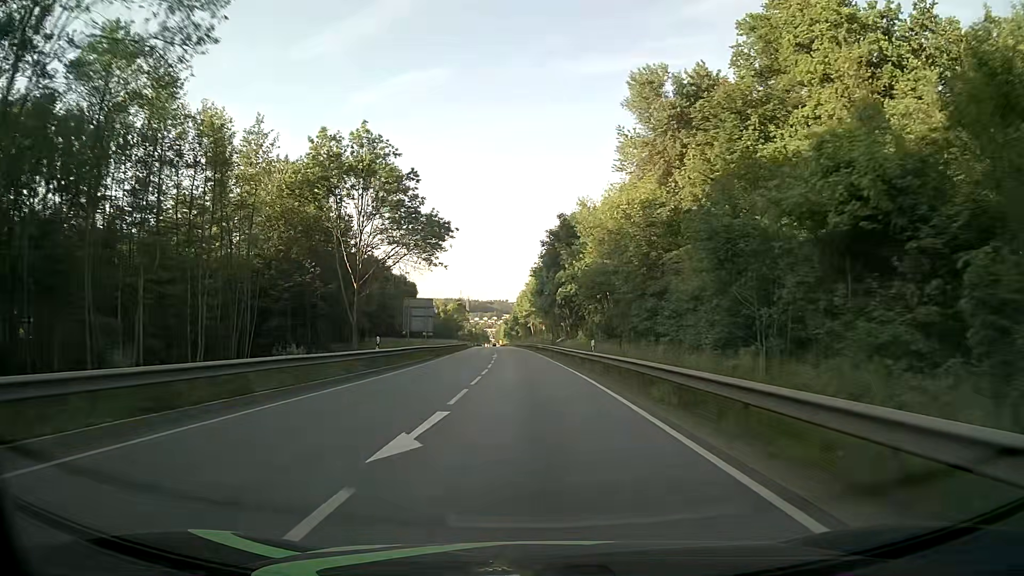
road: primary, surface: asphalt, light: Day
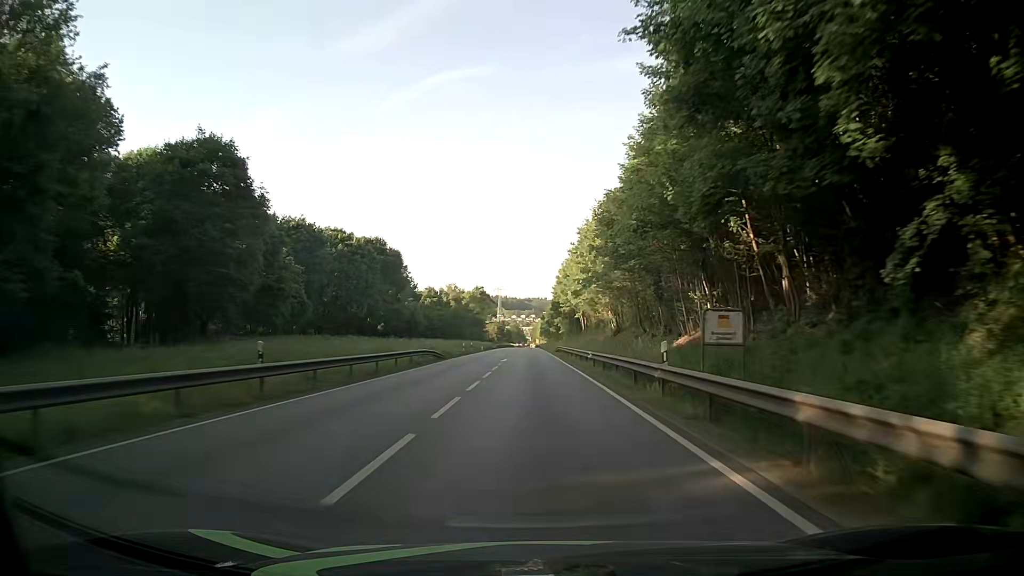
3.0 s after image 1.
(-2.0, +62.4) m; -3°
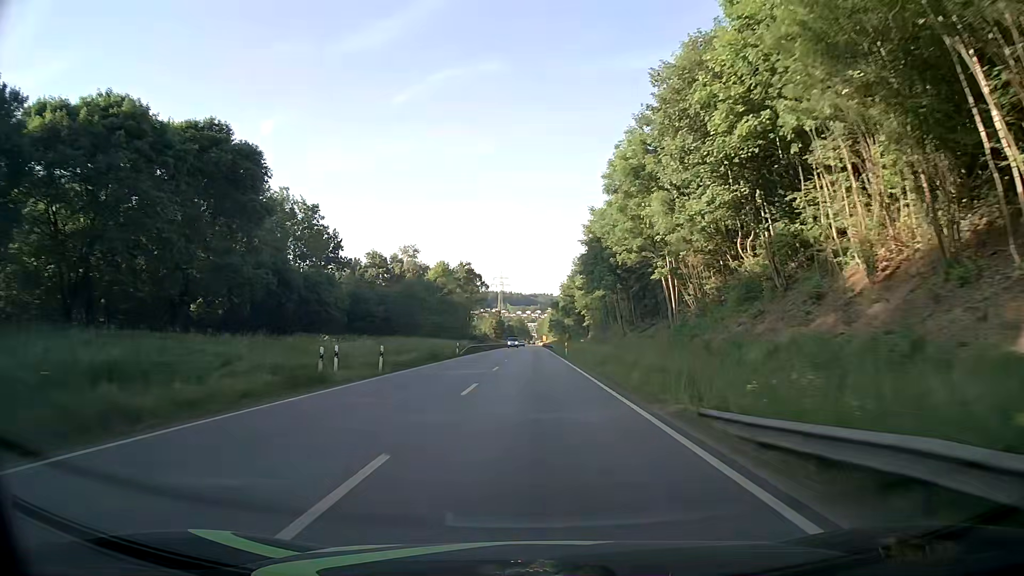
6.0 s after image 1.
(-0.5, +62.5) m; 0°
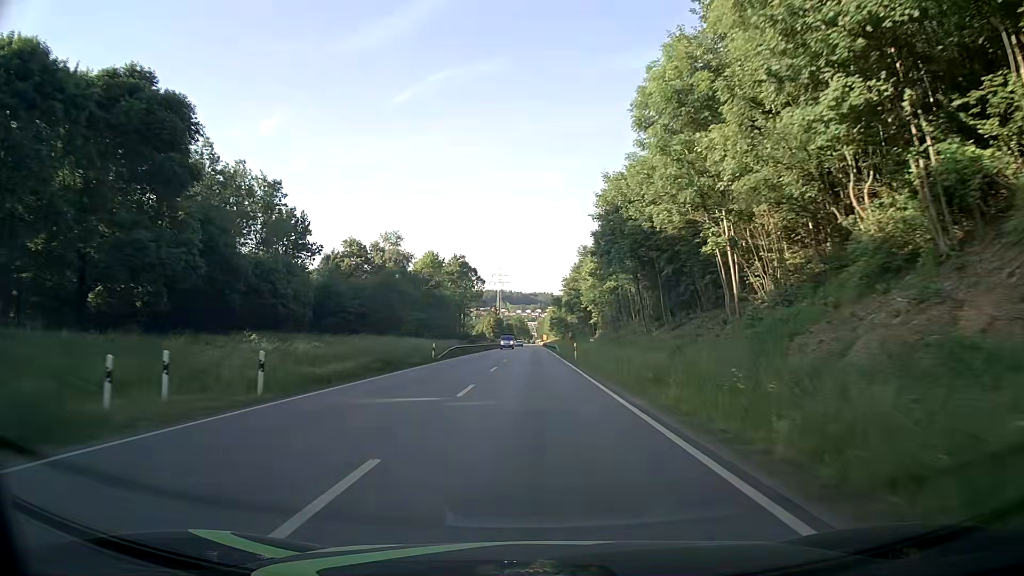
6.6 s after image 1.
(0.0, +12.5) m; 0°
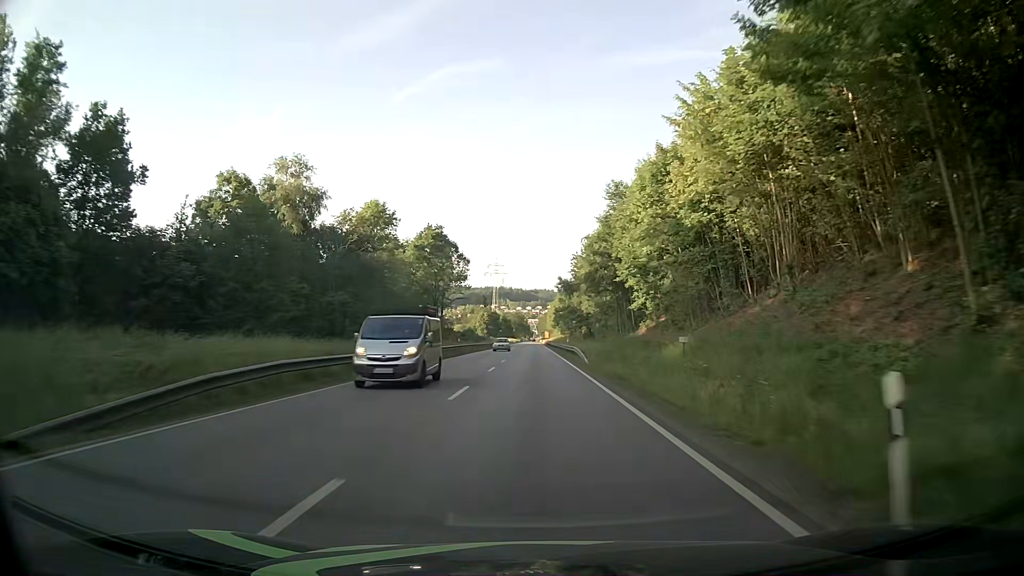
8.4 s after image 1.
(-0.2, +37.7) m; 0°
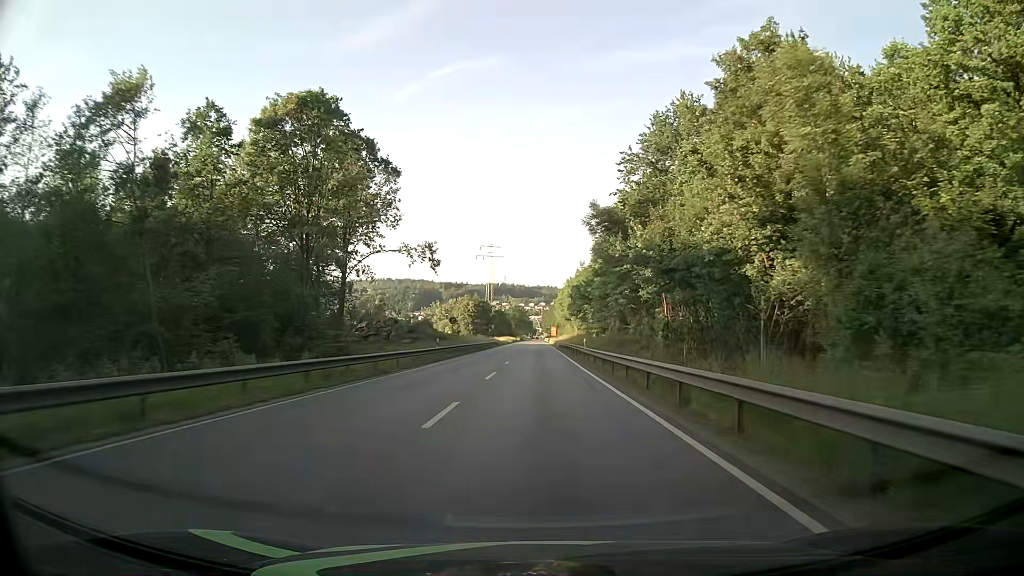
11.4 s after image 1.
(-0.3, +62.8) m; 0°
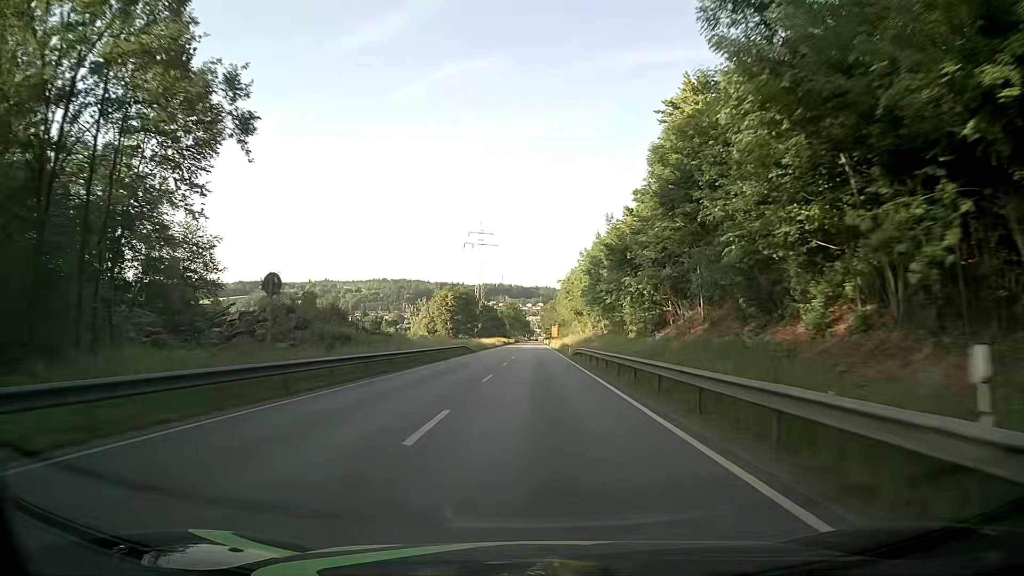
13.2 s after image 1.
(0.0, +37.7) m; 0°
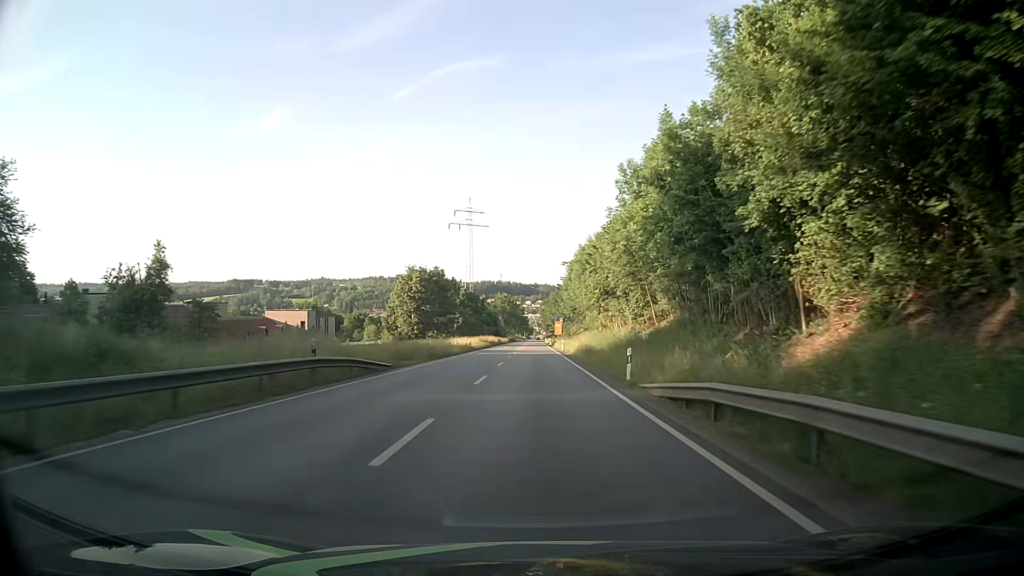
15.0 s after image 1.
(-0.1, +37.5) m; 0°
(0, +10) (0, +20) (0, +30) (0, +40) (0, +50) (0, +60) (0, +70) (0, +80) (0, +90) (0, +100) m
